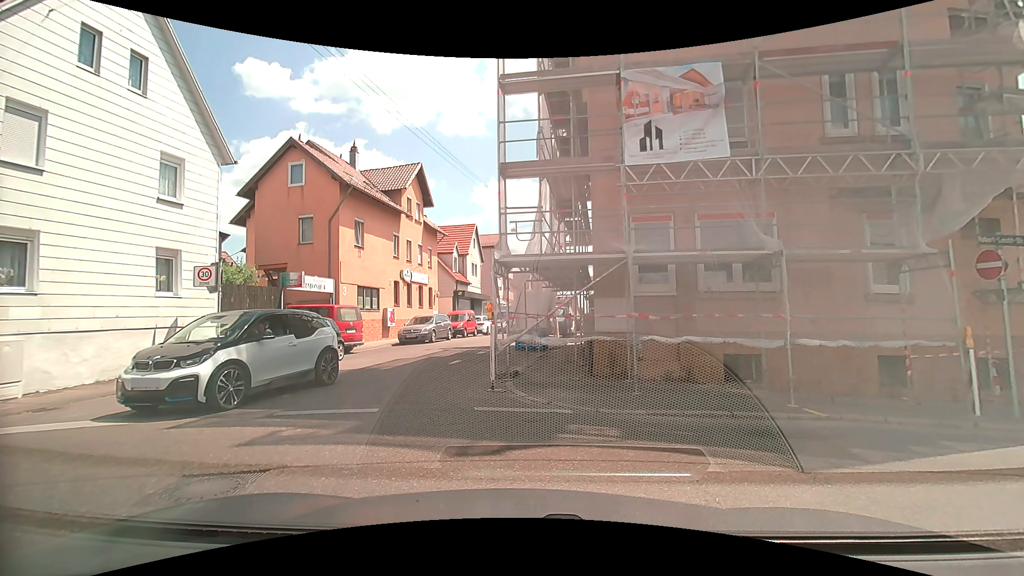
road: residential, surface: asphalt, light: Day
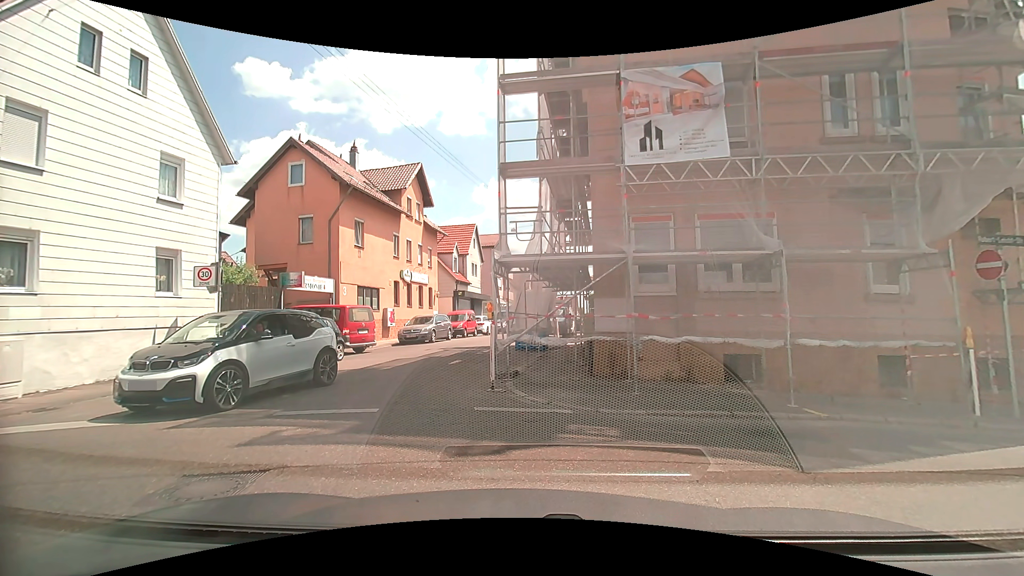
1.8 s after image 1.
(0.0, 0.0) m; 0°
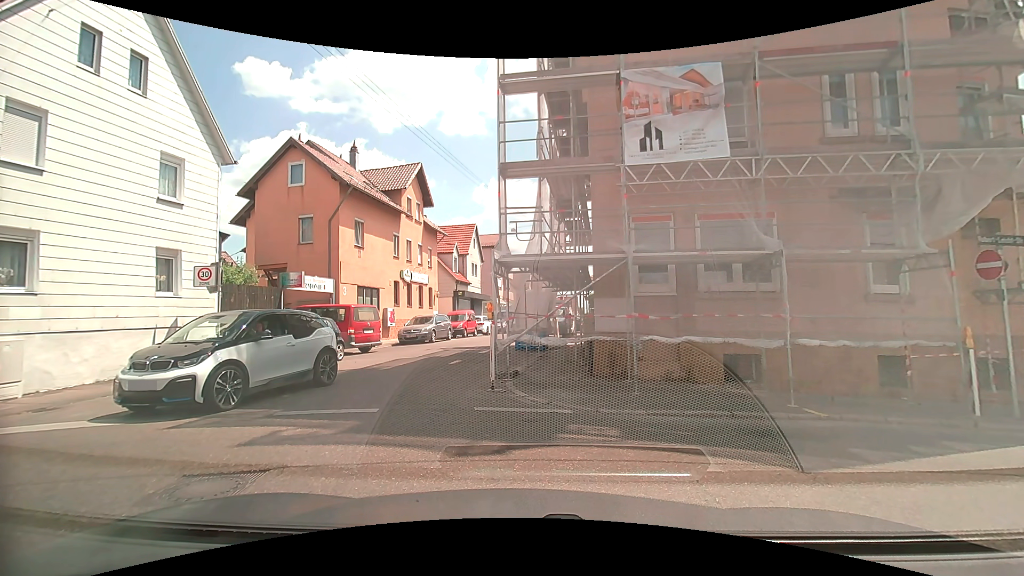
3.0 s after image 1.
(0.0, 0.0) m; 0°
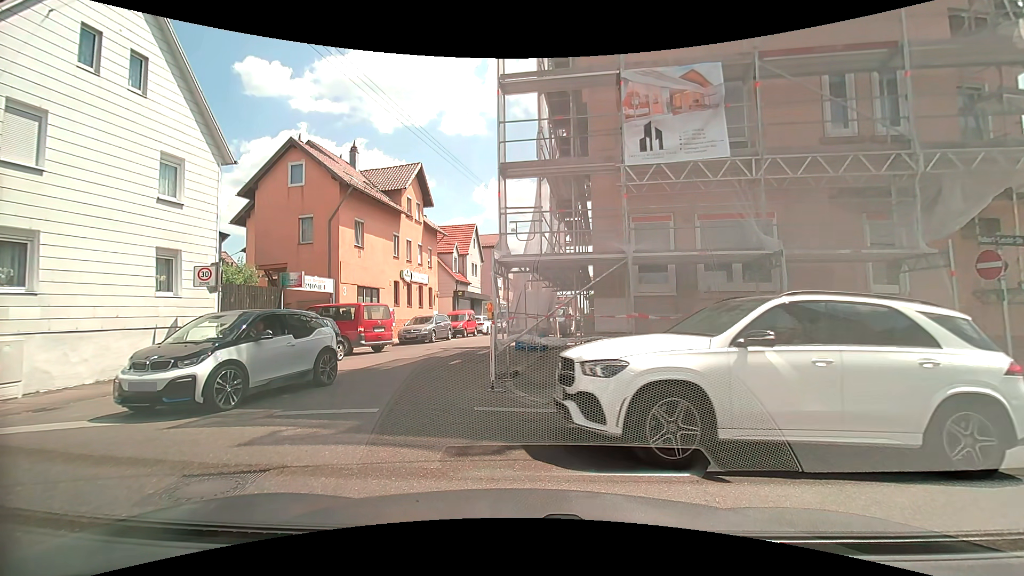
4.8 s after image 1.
(0.0, 0.0) m; 0°
